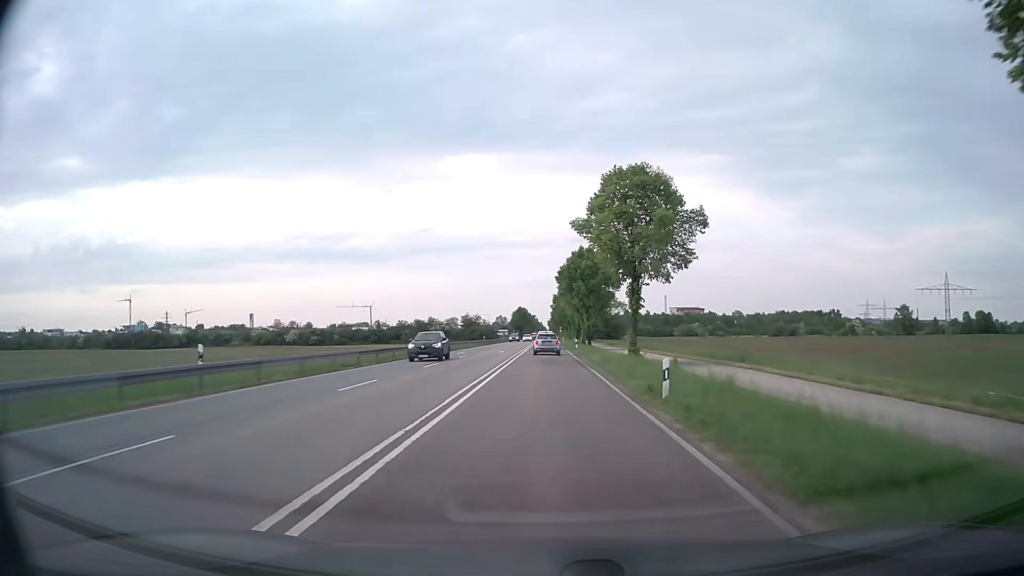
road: secondary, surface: asphalt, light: Day
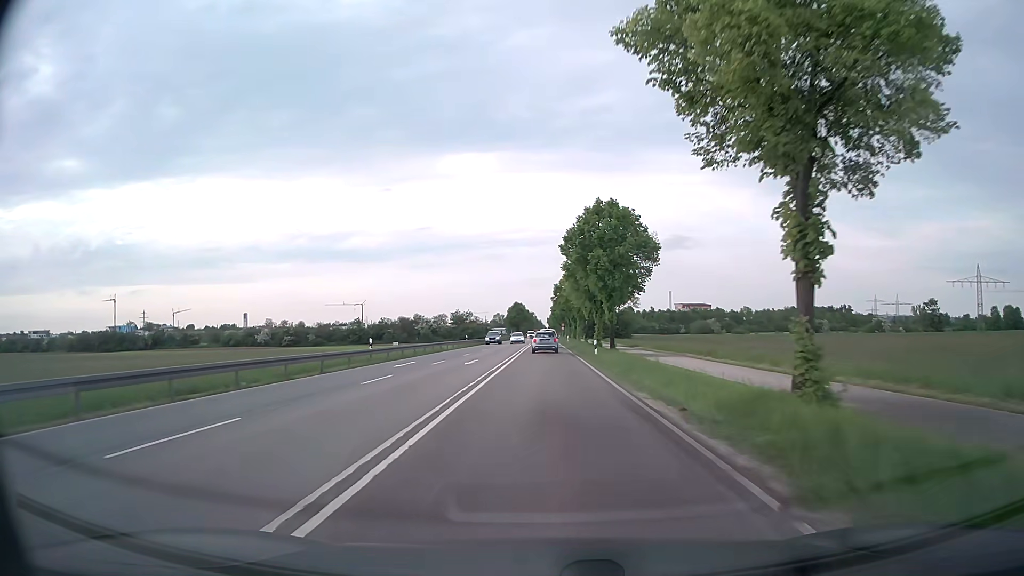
(0.0, +21.8) m; 0°
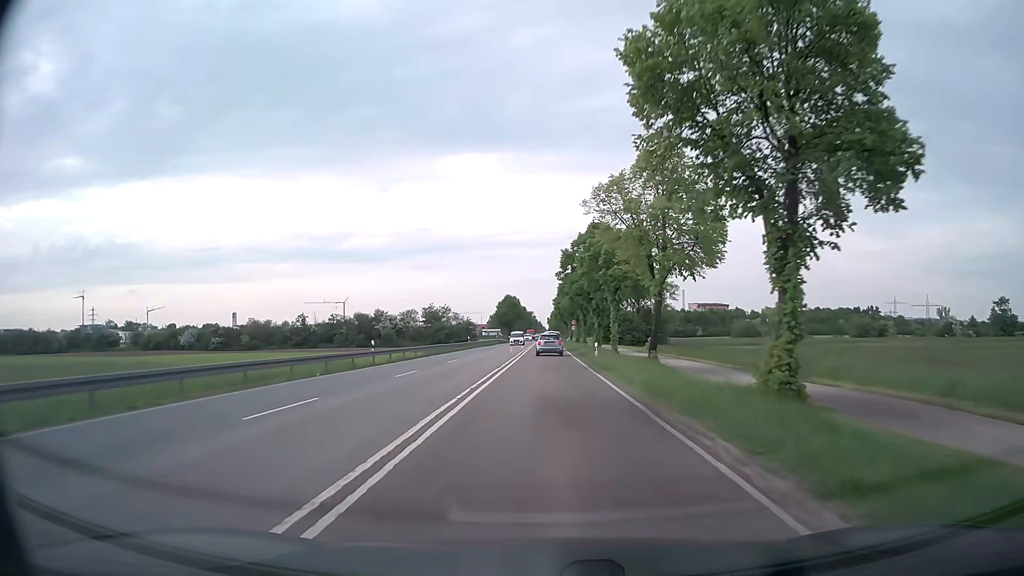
(-0.1, +43.7) m; 0°
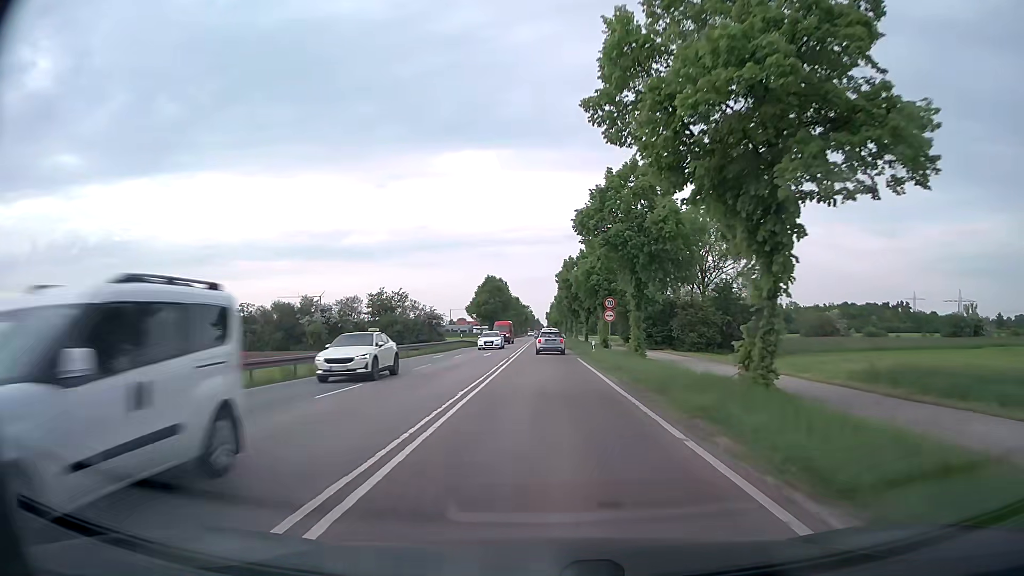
(+0.1, +43.7) m; 0°
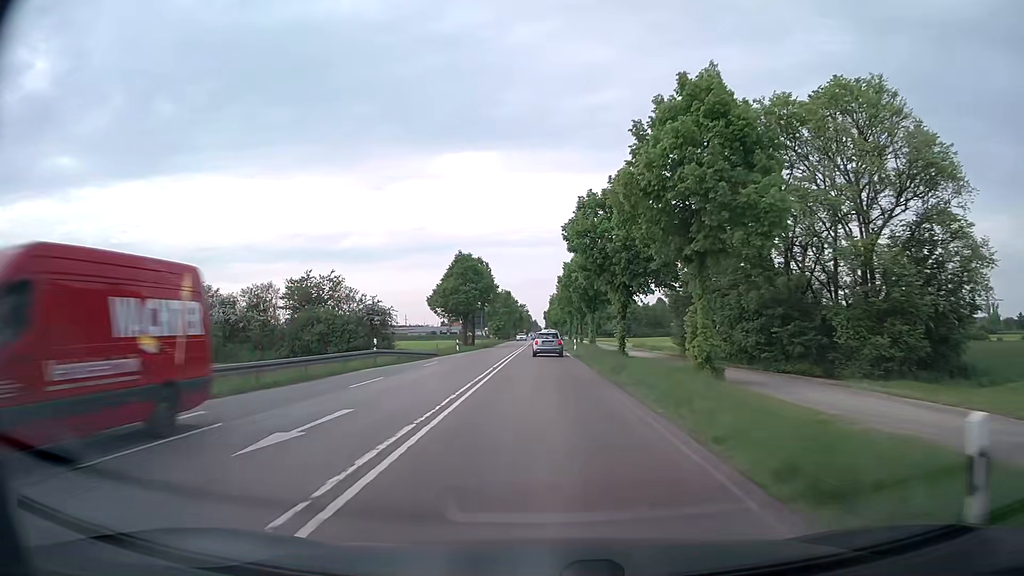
(0.0, +32.3) m; 0°
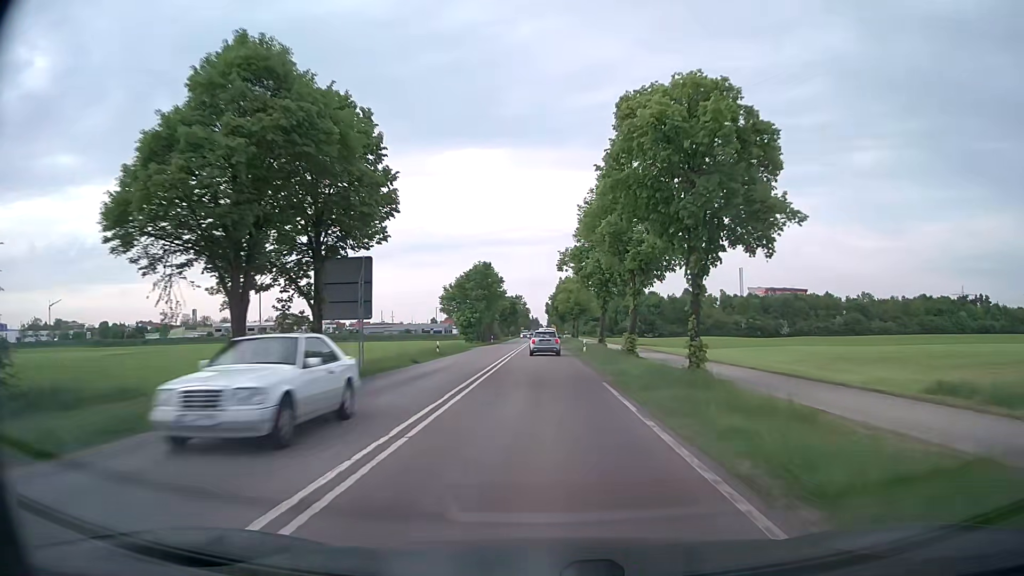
(-0.2, +53.7) m; 0°
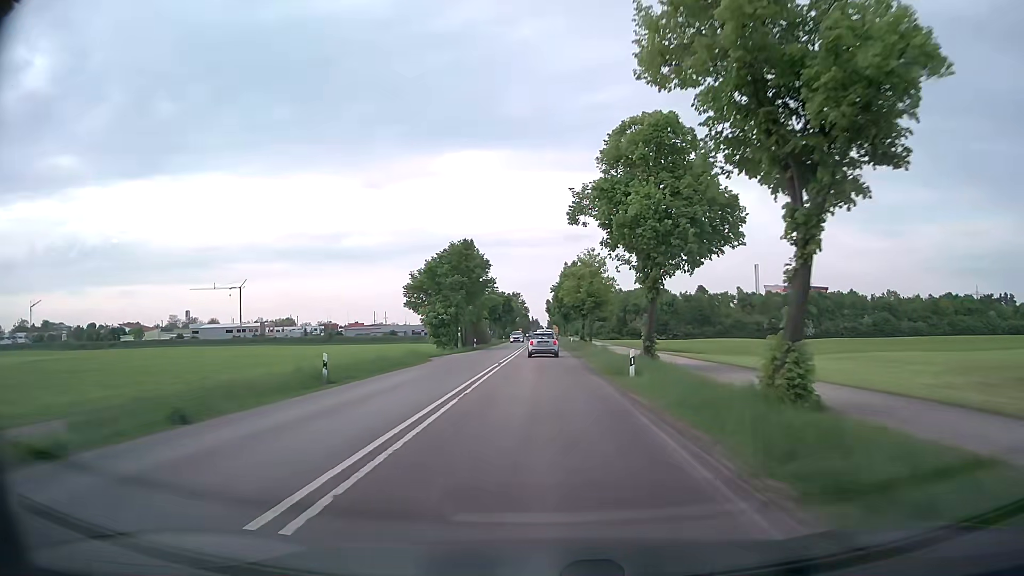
(+0.1, +21.7) m; 0°
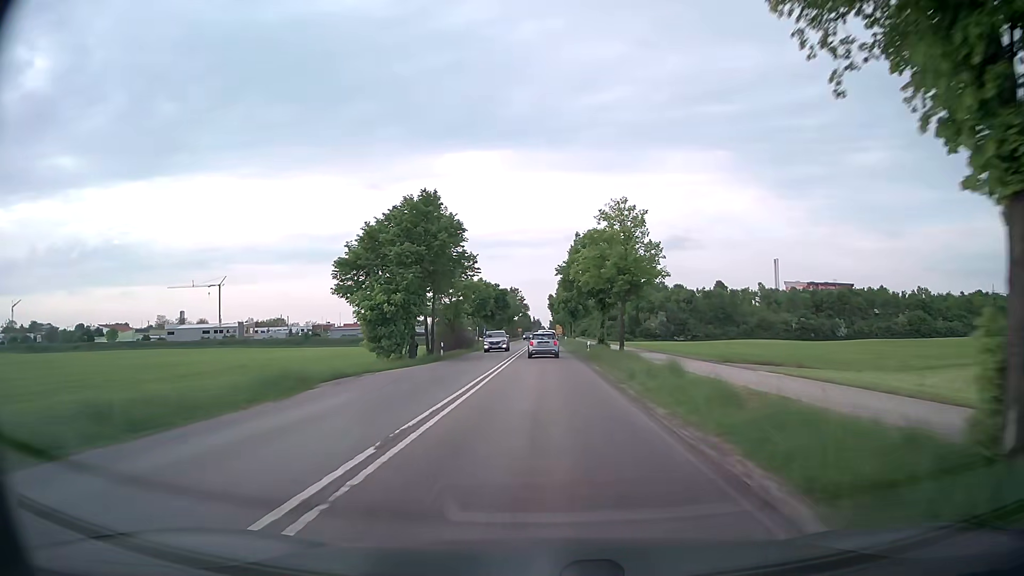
(-0.1, +21.7) m; -1°
(0, +10) (0, +20) (0, +30) (0, +40) (0, +50) (0, +60) (0, +70) (0, +80) (0, +90) (0, +100) m
